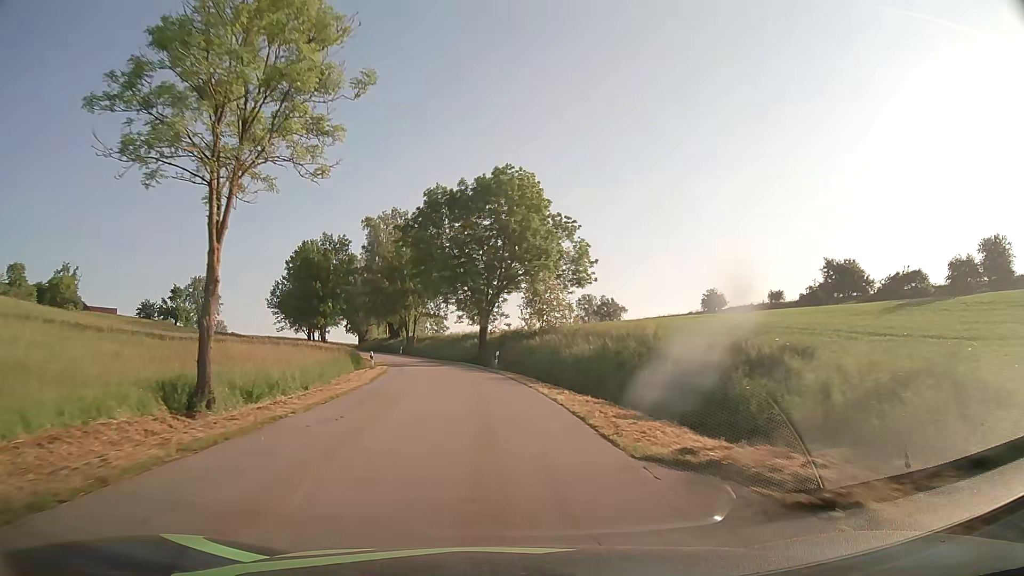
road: tertiary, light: Day
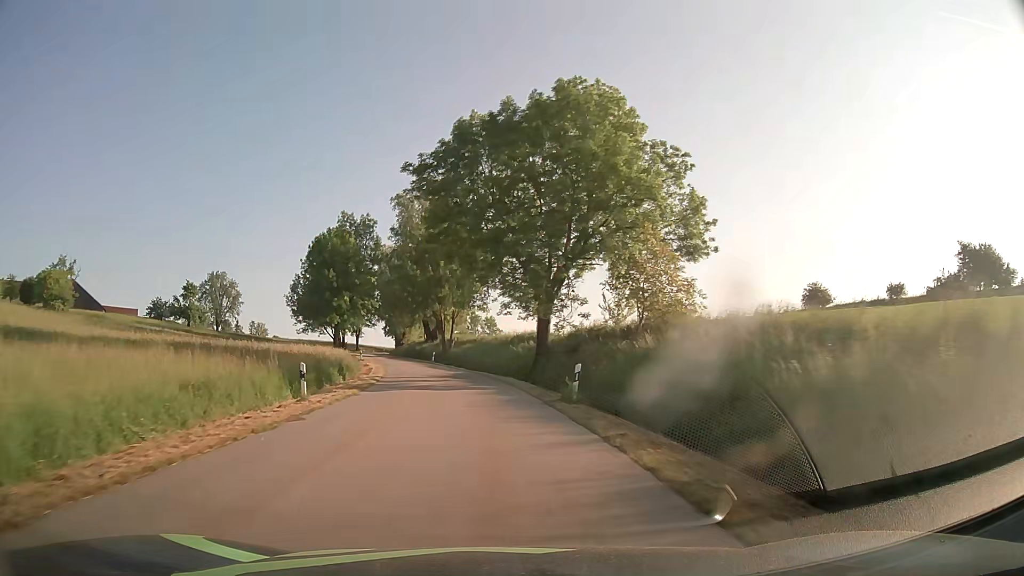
(-0.9, +21.2) m; -5°
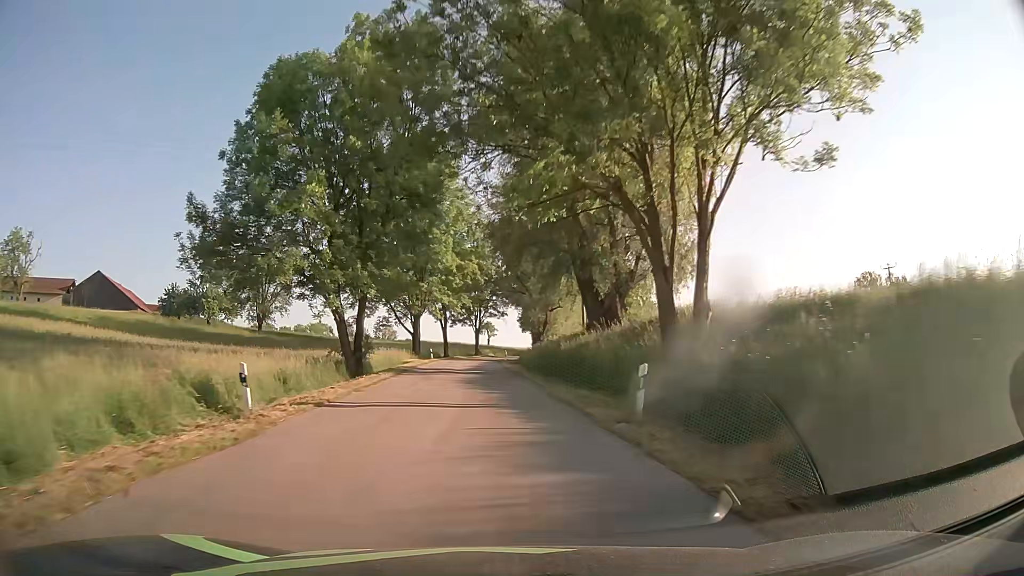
(-6.8, +55.8) m; -14°
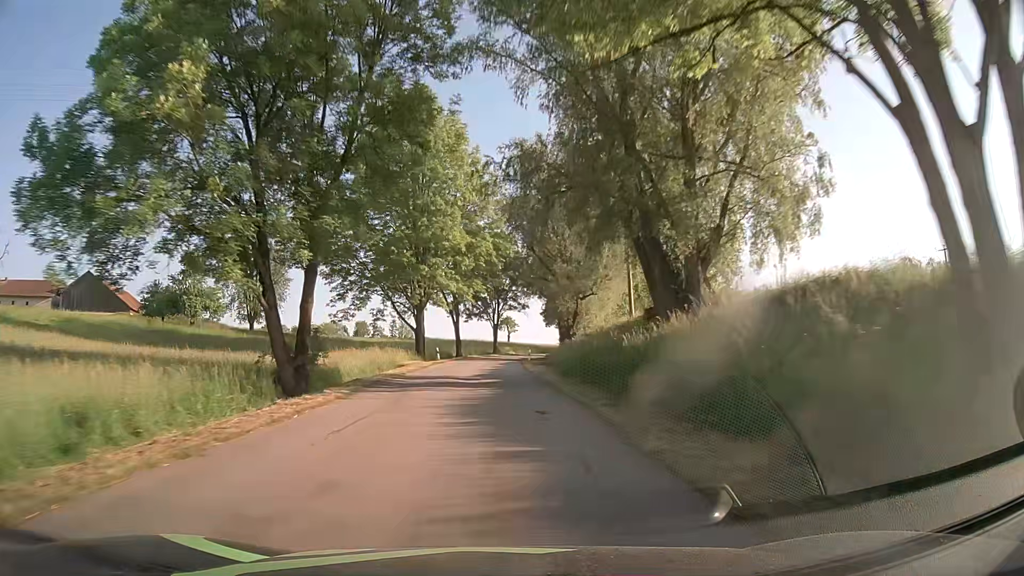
(-0.2, +11.6) m; -2°
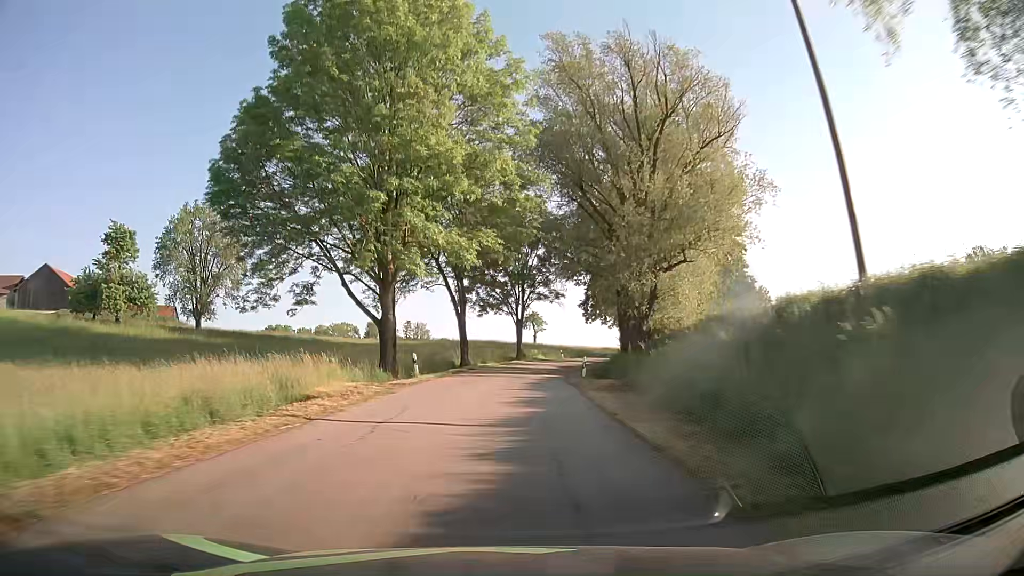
(-0.6, +23.3) m; -3°
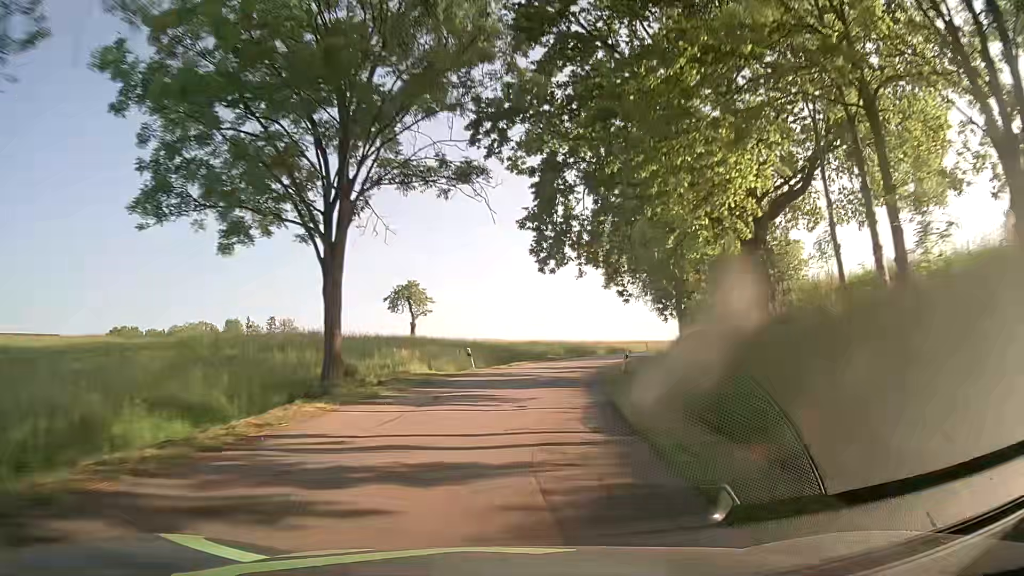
(+3.4, +46.1) m; +10°
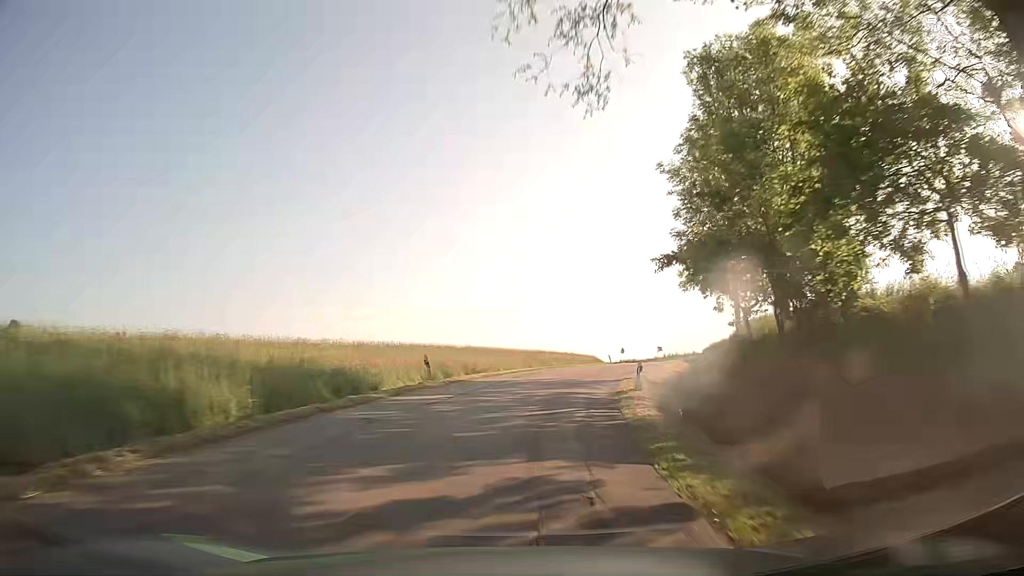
(+10.1, +54.8) m; +21°
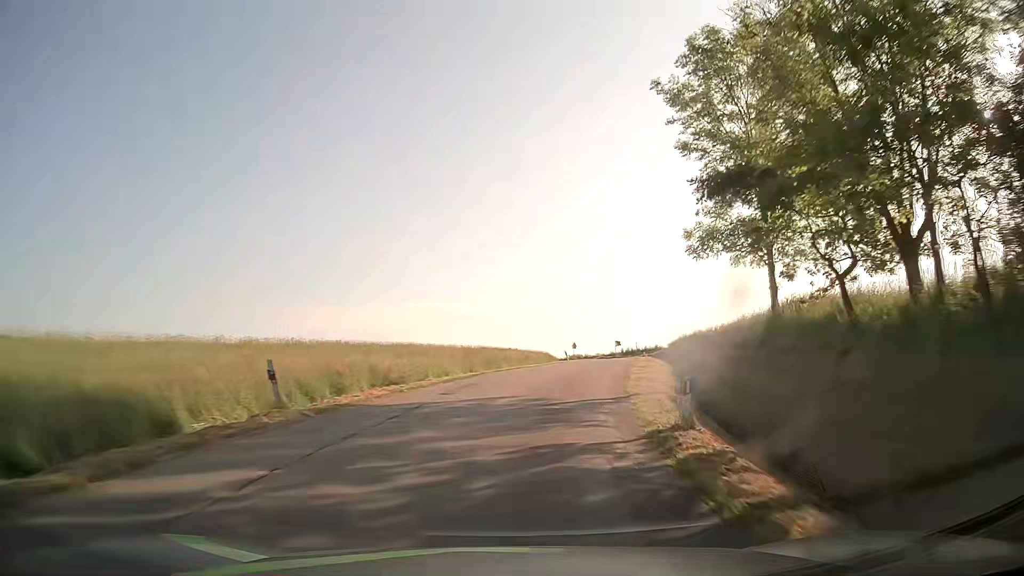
(+0.6, +11.0) m; +5°
(0, +10) (+2, +20) (+4, +30) (+6, +39) (+8, +49) (+10, +59) (+11, +69) (+12, +79) (+12, +89) (+11, +99) m
